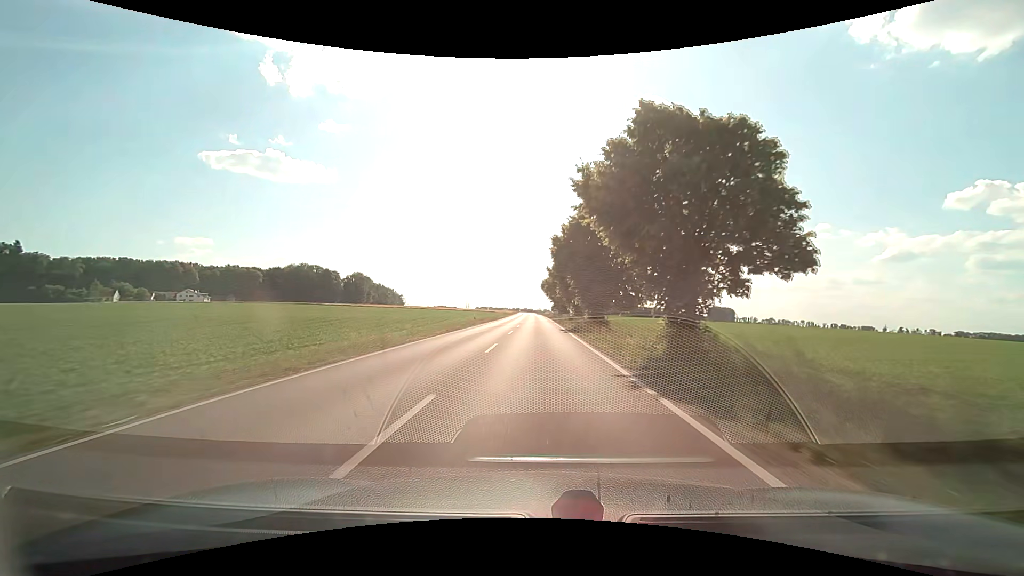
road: secondary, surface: asphalt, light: Day
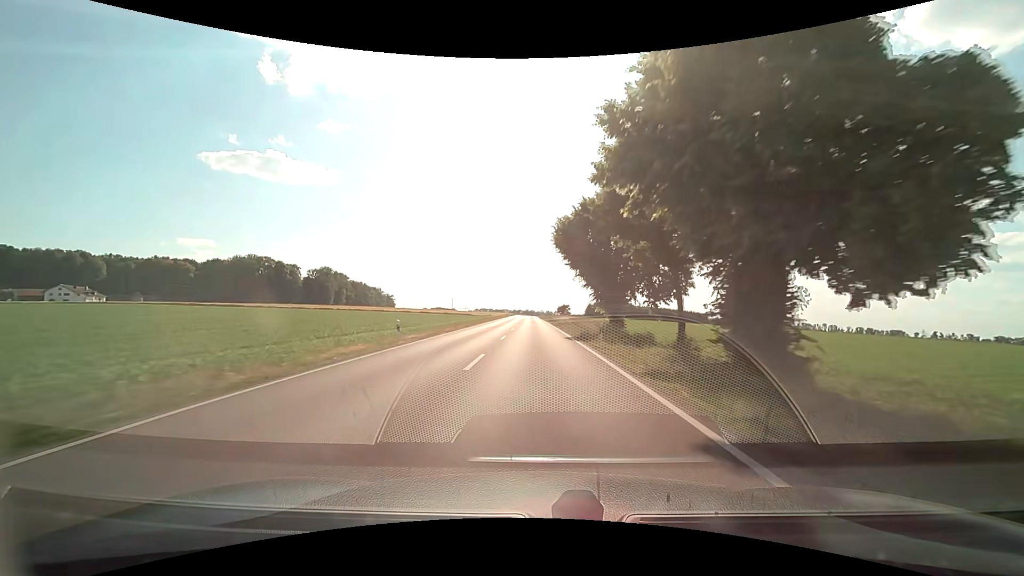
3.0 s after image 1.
(+0.5, +76.6) m; 0°
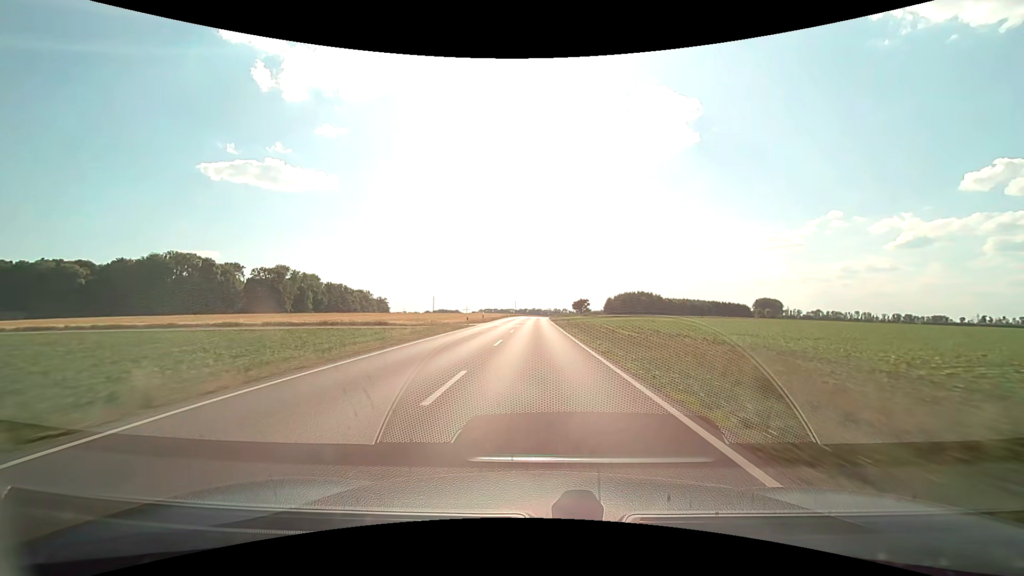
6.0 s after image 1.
(-0.7, +76.2) m; -1°
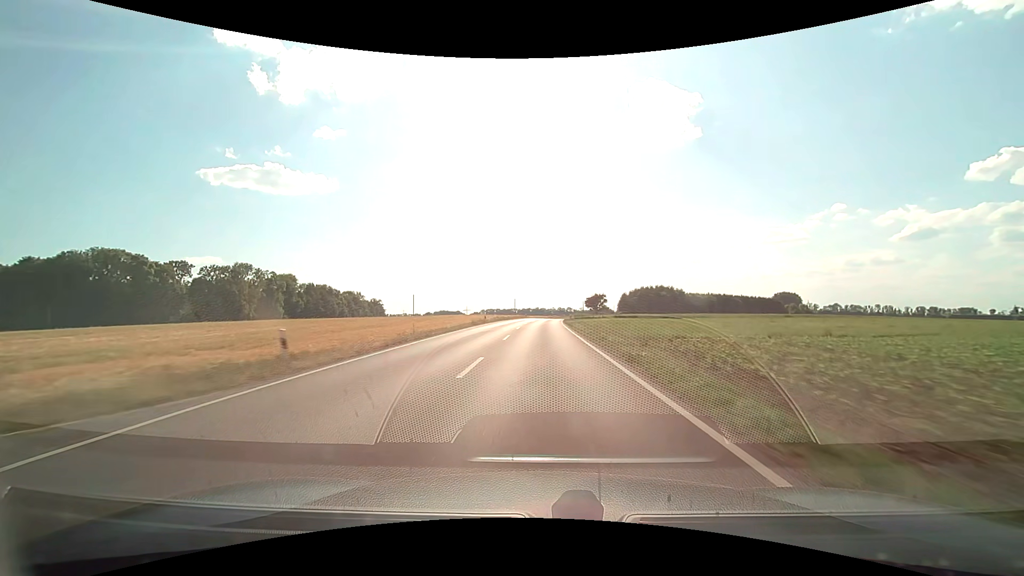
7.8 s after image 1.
(-0.1, +45.3) m; 0°
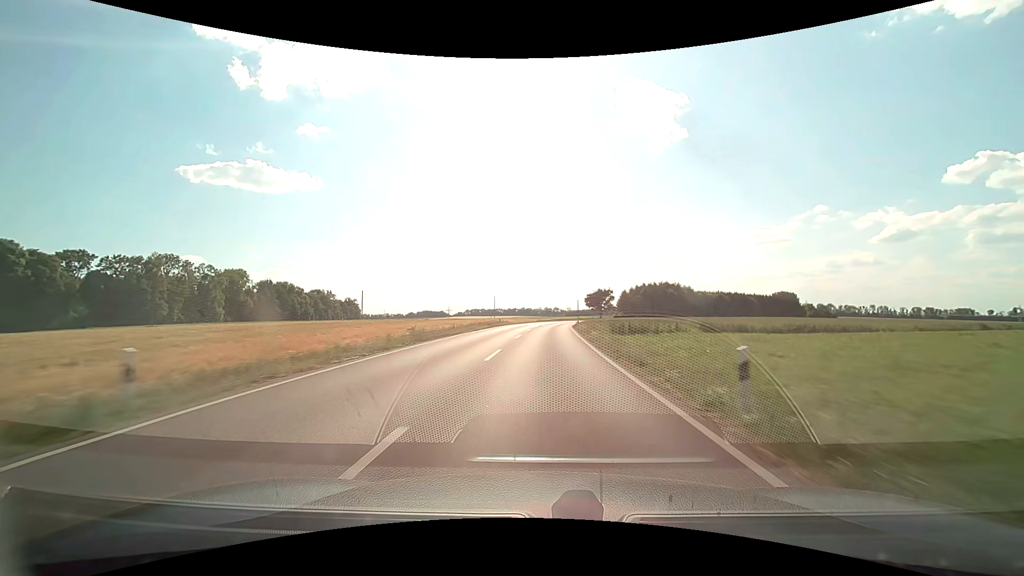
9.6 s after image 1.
(+0.2, +43.9) m; +1°
(0, +10) (0, +20) (+1, +30) (+1, +40) (+2, +50) (+2, +60) (+3, +70) (+4, +80) (+5, +90) (+6, +100) m
